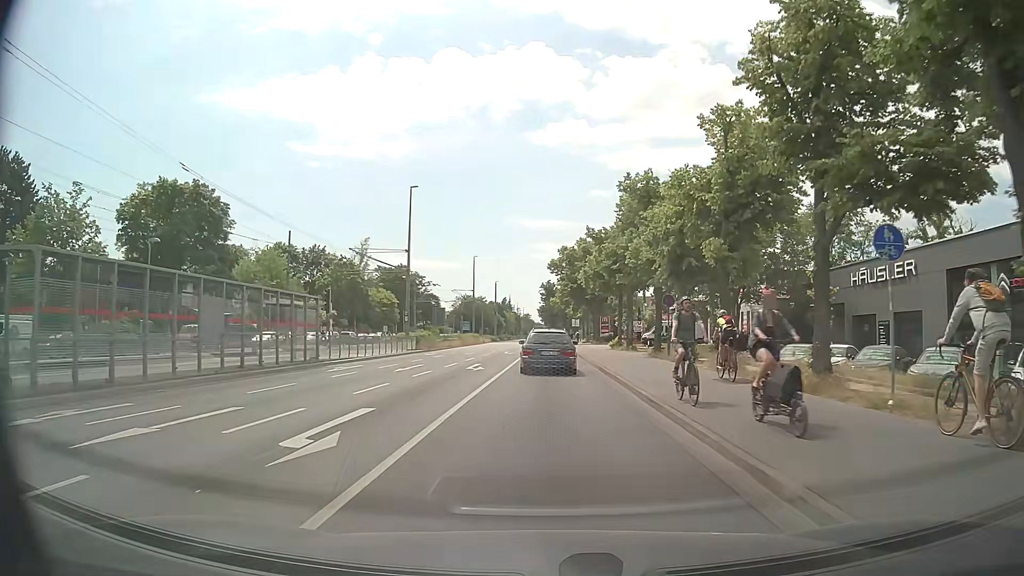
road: tertiary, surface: asphalt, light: Day
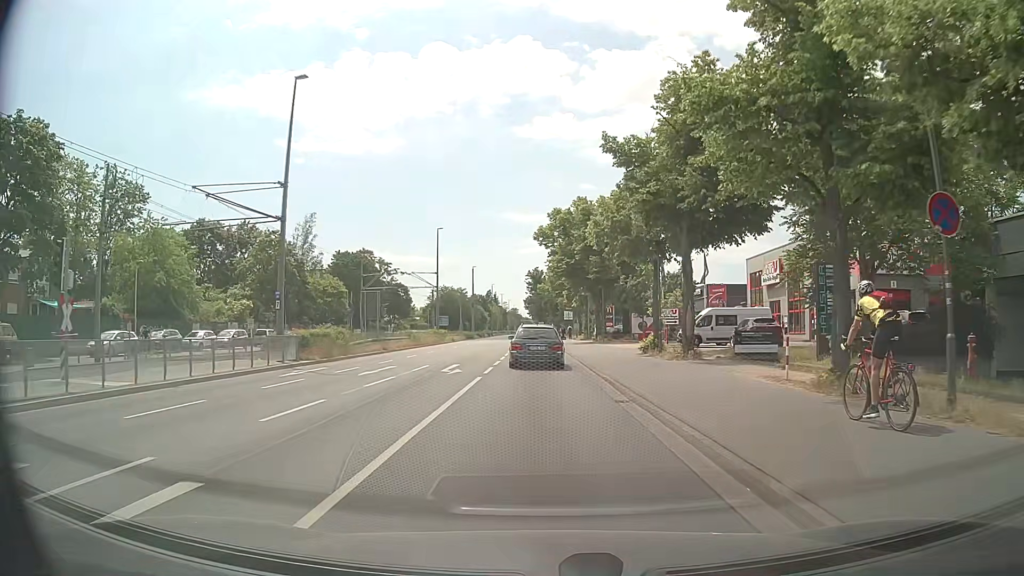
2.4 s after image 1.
(+0.2, +22.8) m; +1°
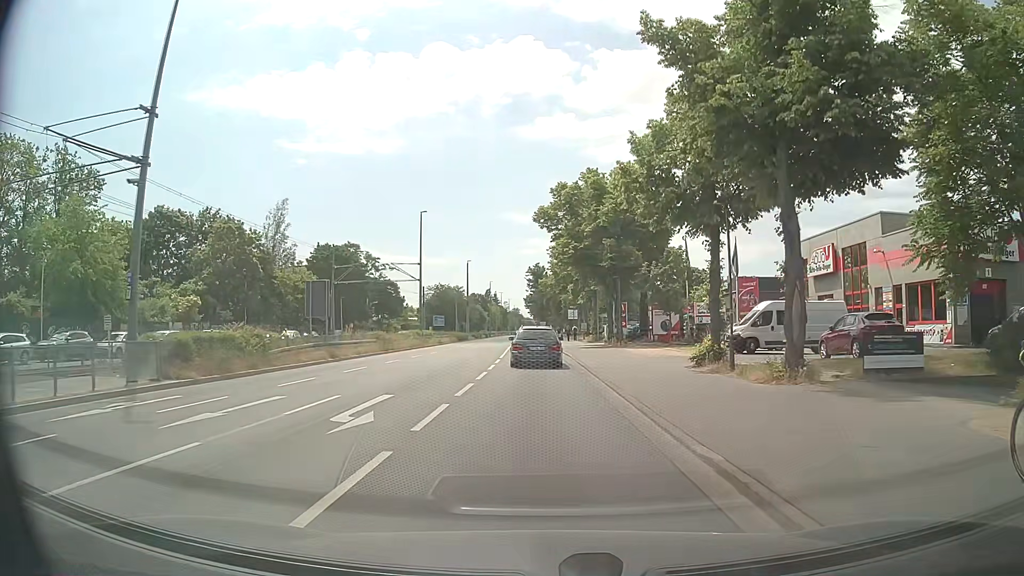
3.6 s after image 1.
(-0.1, +11.1) m; 0°
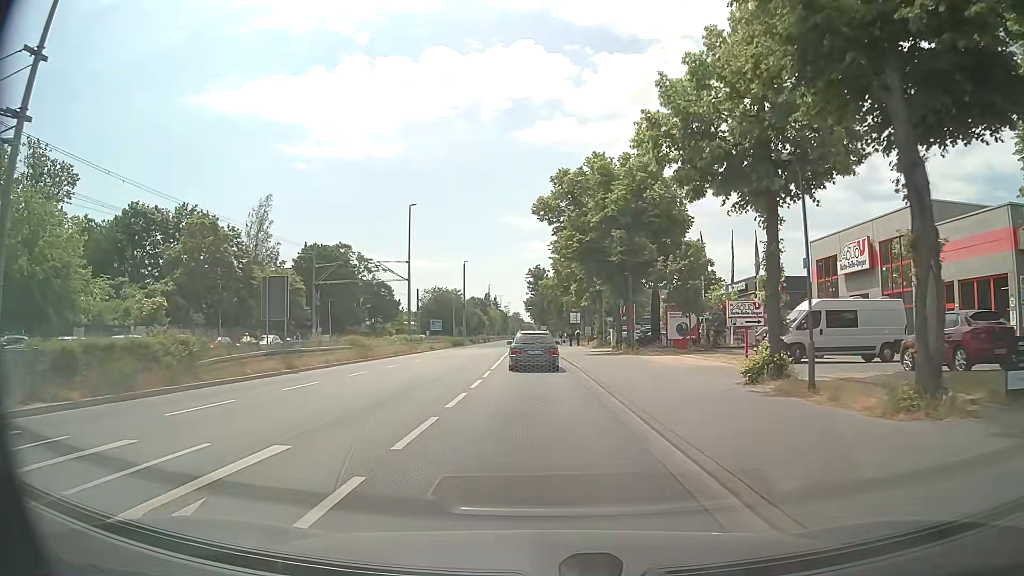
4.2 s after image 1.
(-0.1, +5.7) m; -1°
